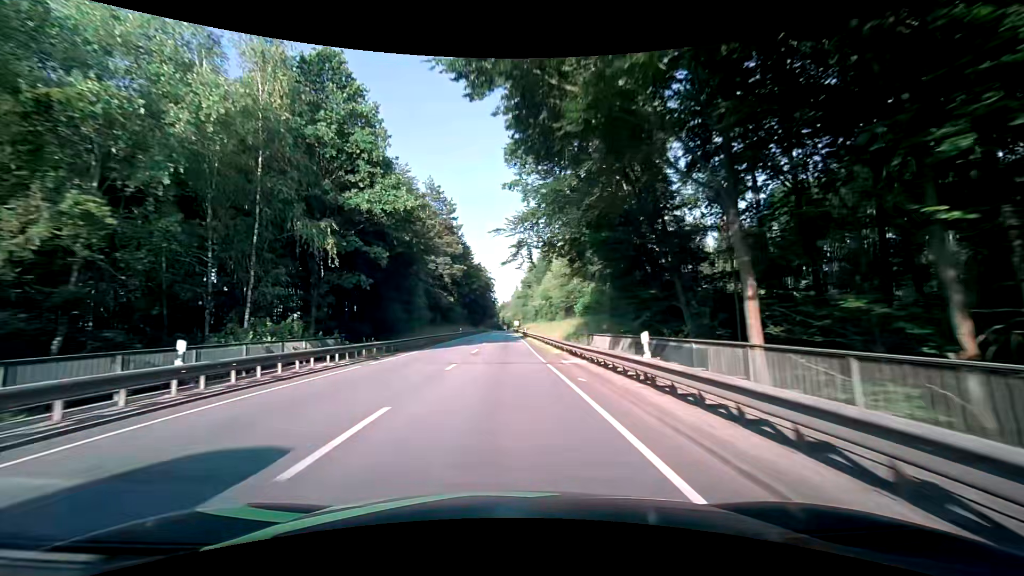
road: primary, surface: asphalt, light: Day
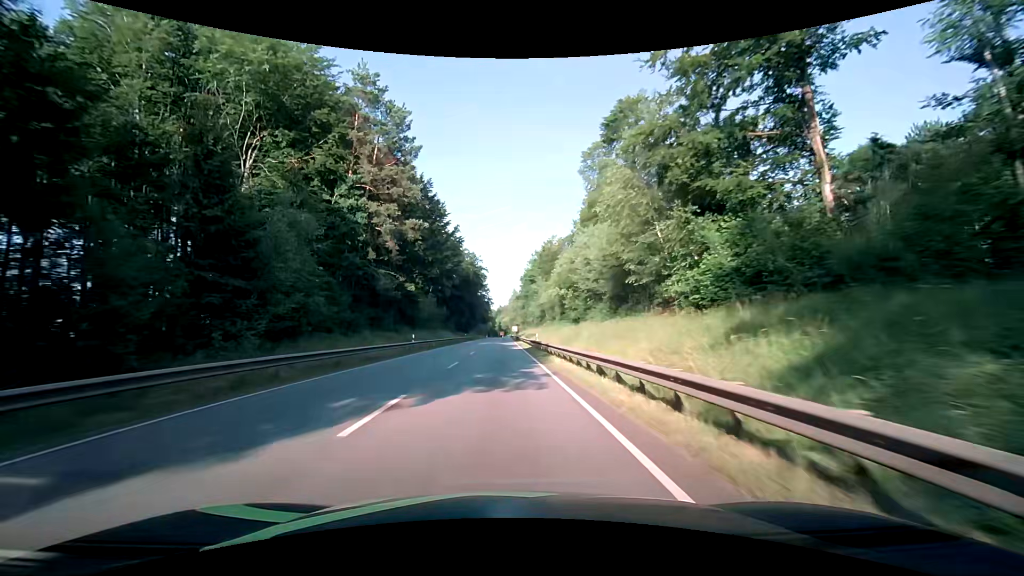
(-0.2, +34.1) m; 0°
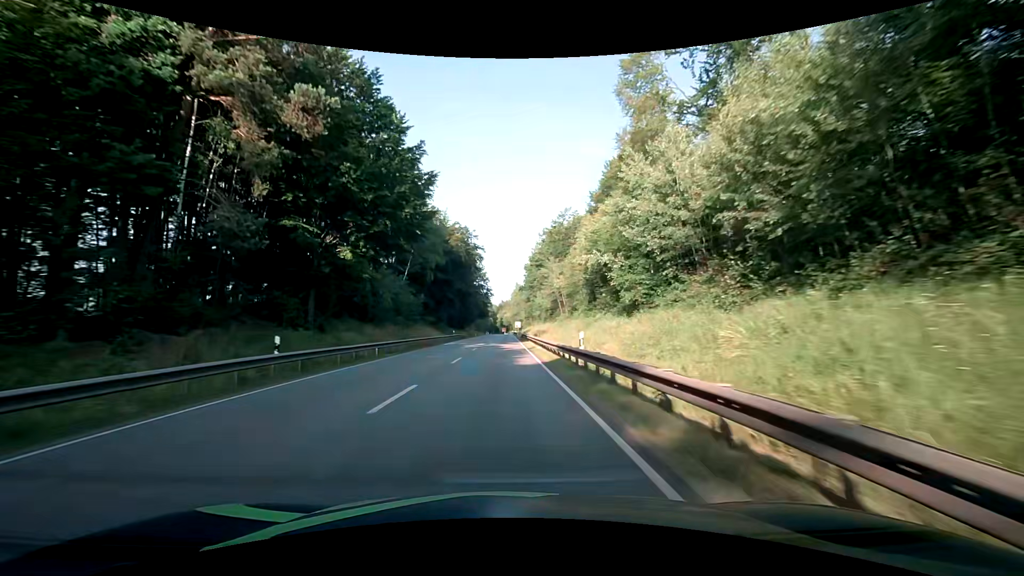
(0.0, +22.4) m; -1°
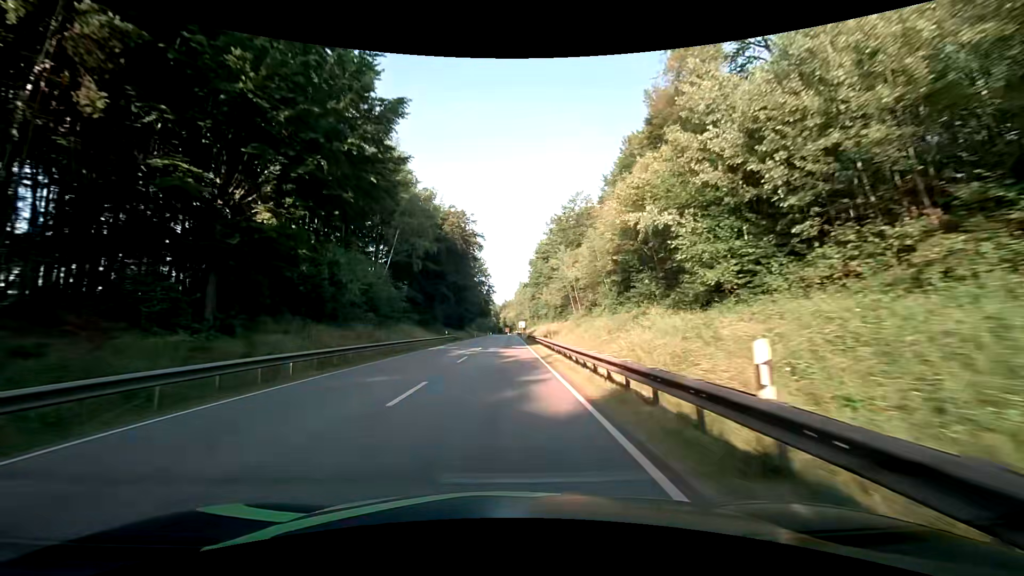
(0.0, +11.1) m; 0°
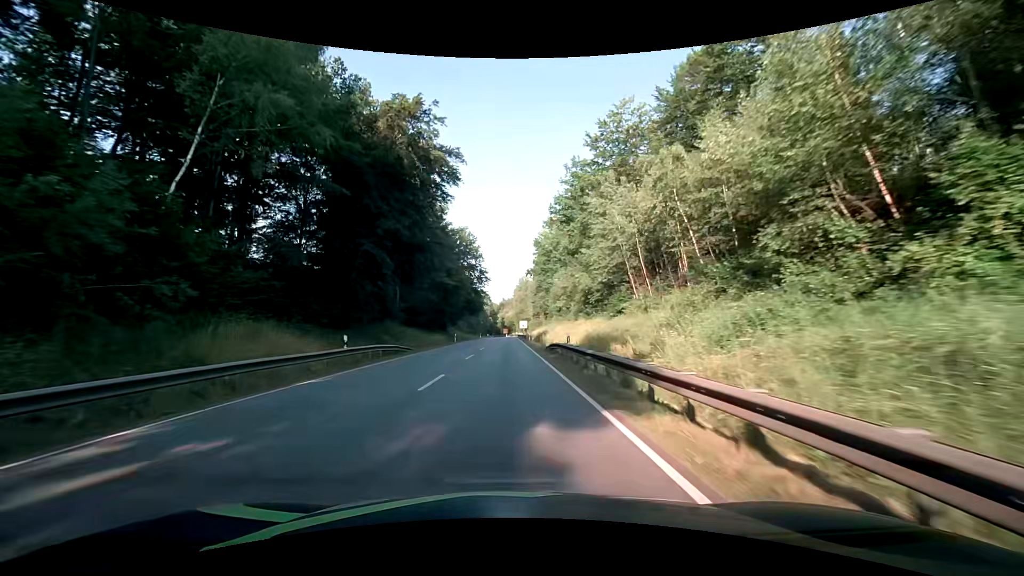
(-0.1, +33.6) m; 0°
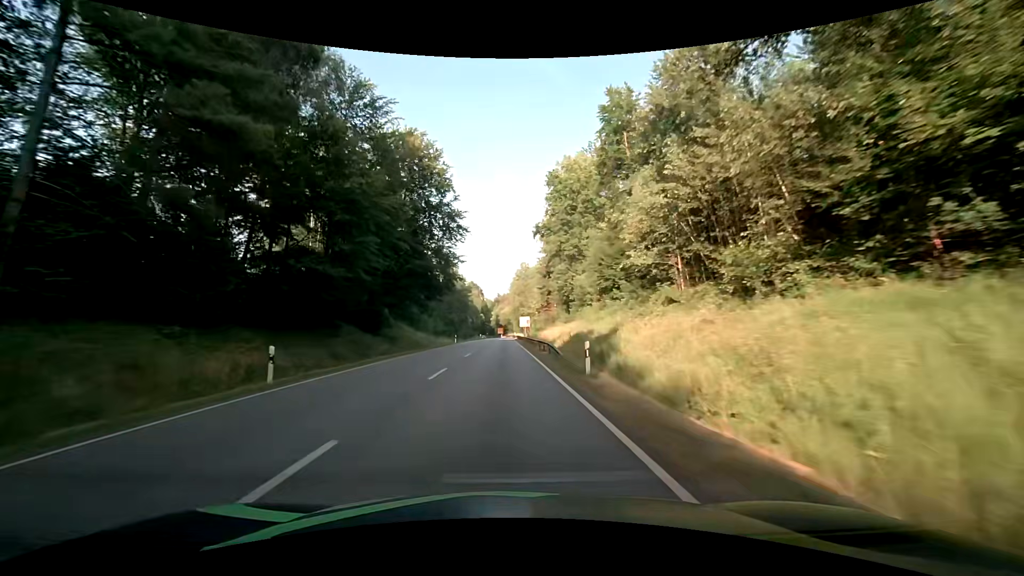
(-0.1, +45.3) m; 0°
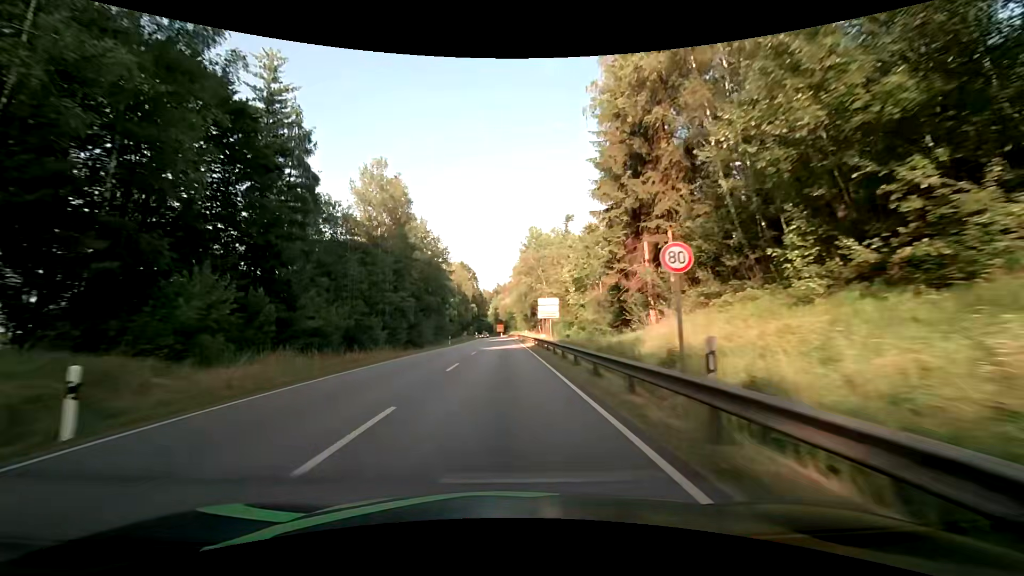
(-0.1, +57.4) m; 0°
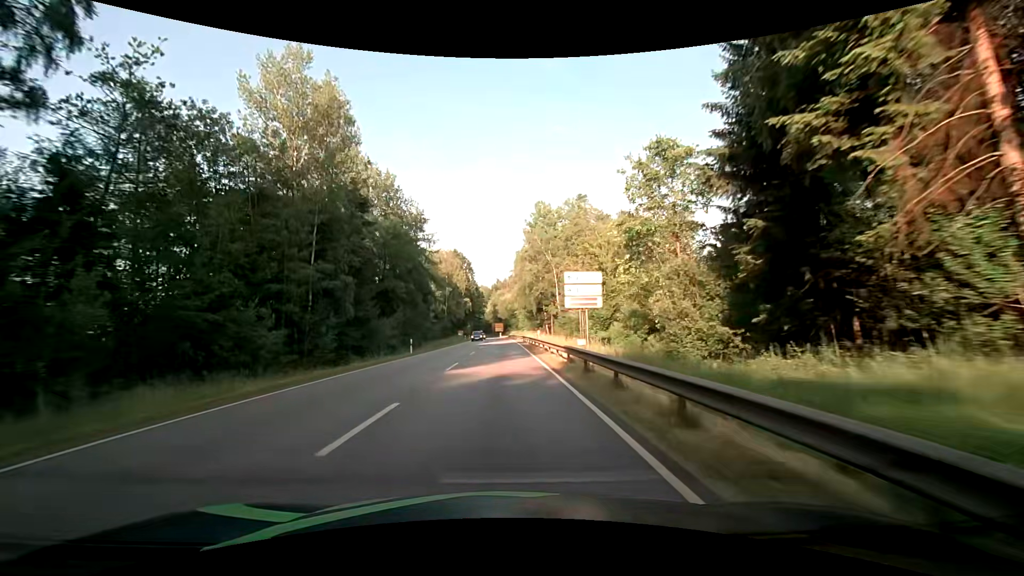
(+0.2, +23.3) m; 0°
(0, +10) (0, +20) (0, +30) (0, +40) (0, +50) (0, +60) (-1, +70) (-1, +80) (-1, +90) (-2, +100) m
